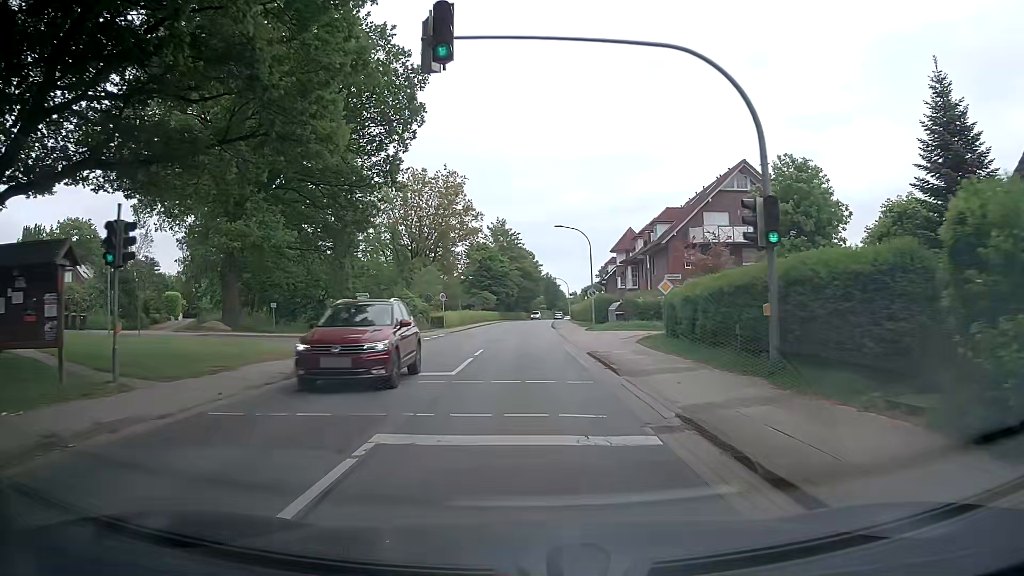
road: tertiary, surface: asphalt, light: Day
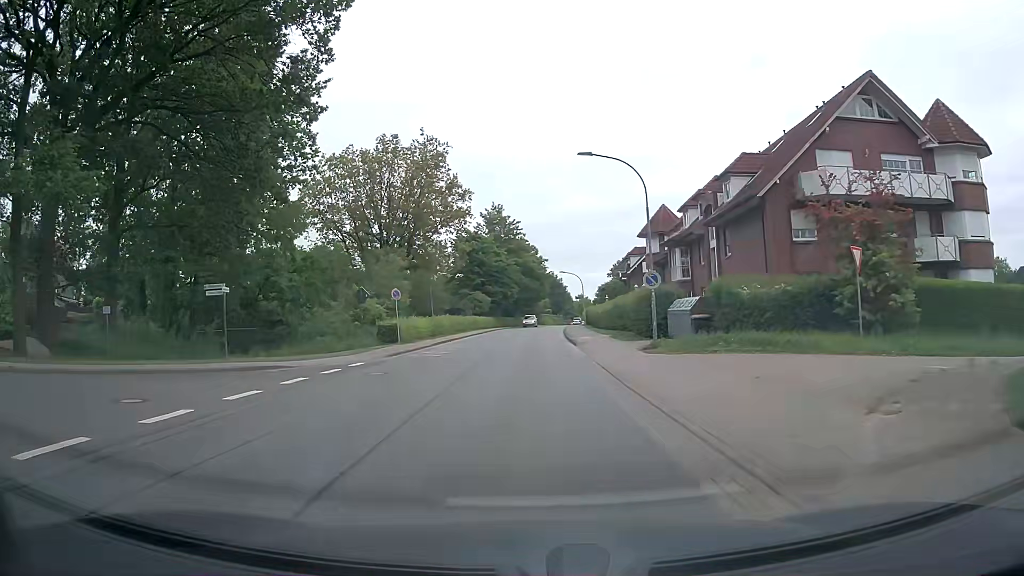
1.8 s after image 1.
(+0.2, +21.1) m; 0°
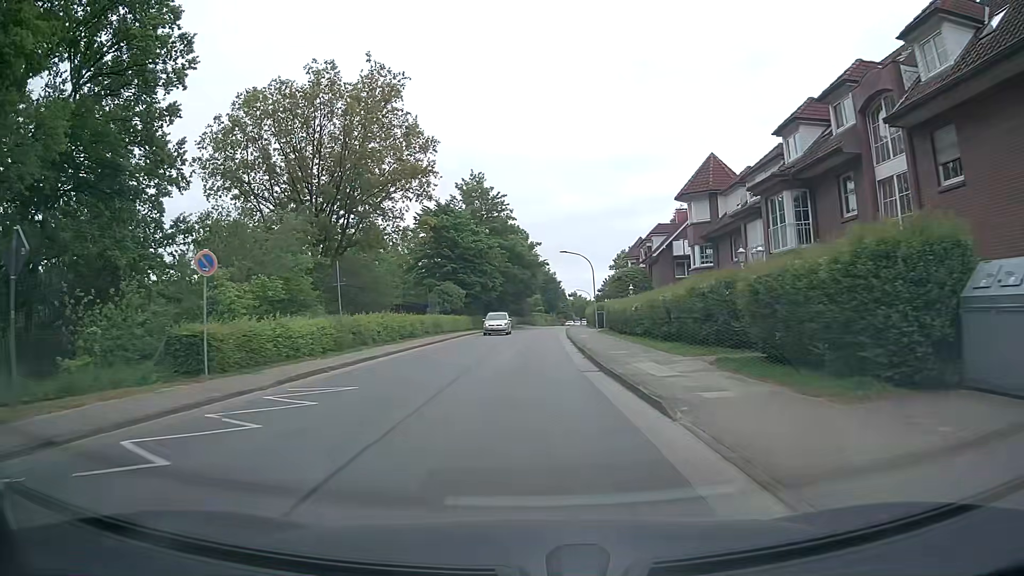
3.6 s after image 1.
(+0.2, +21.5) m; +1°
